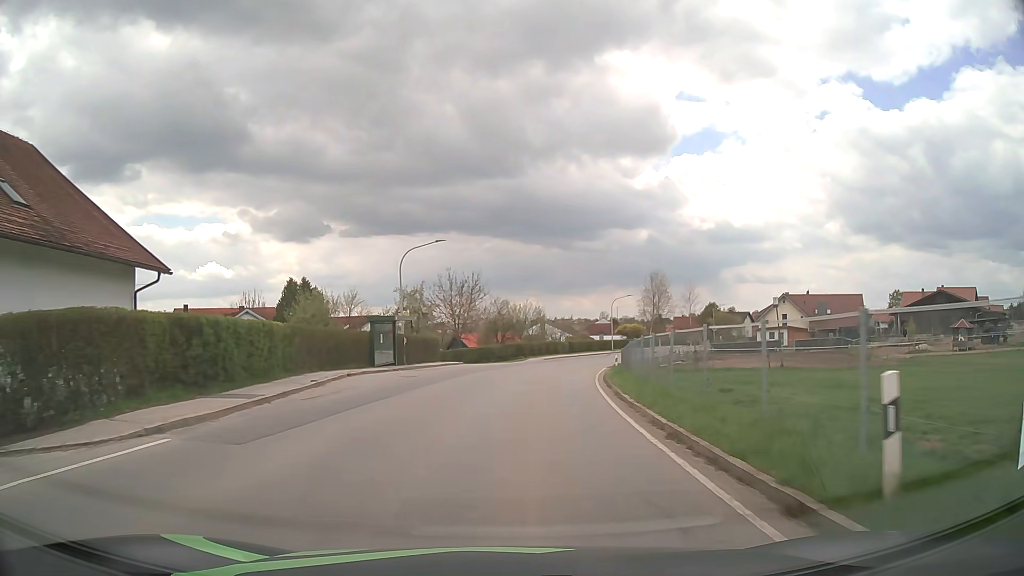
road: tertiary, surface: asphalt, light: Day
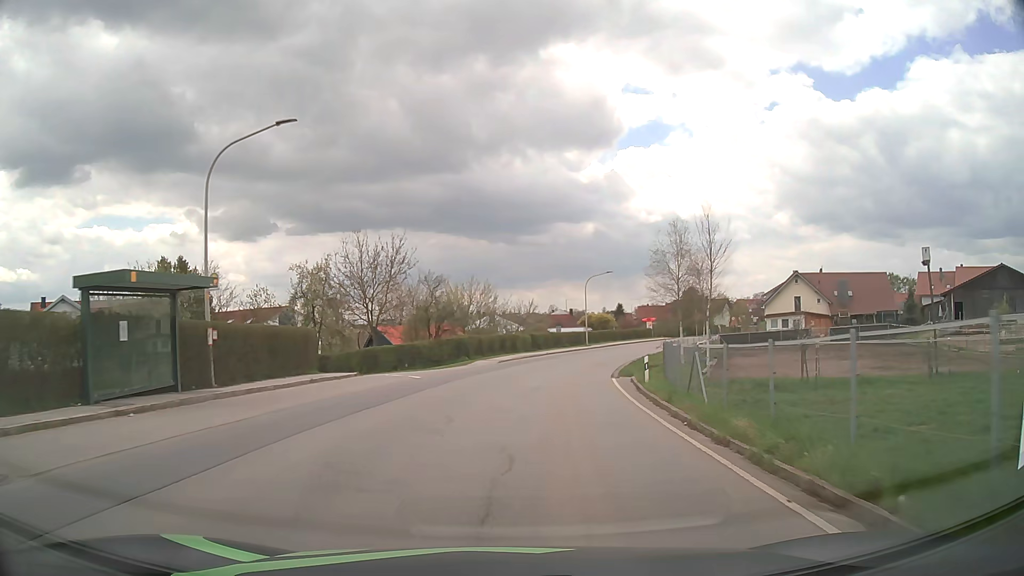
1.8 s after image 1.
(+0.5, +21.9) m; +4°
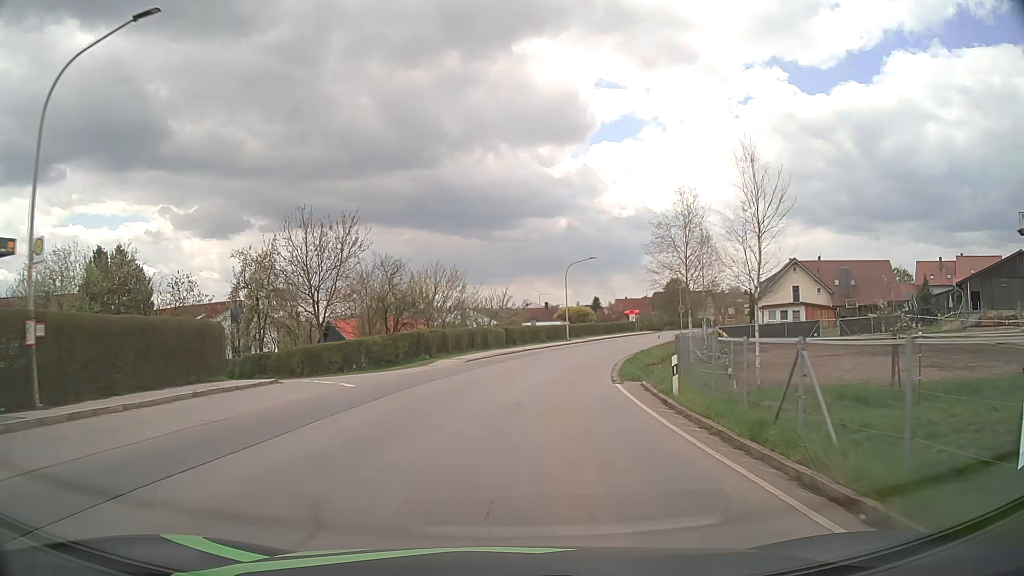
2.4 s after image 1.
(+0.2, +7.1) m; +2°
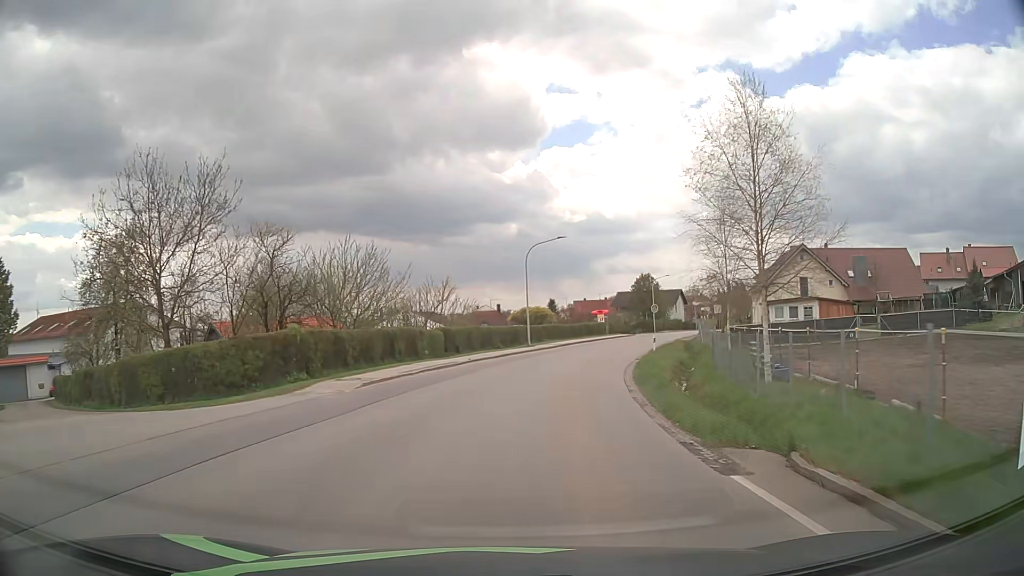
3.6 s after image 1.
(+0.5, +14.1) m; +4°
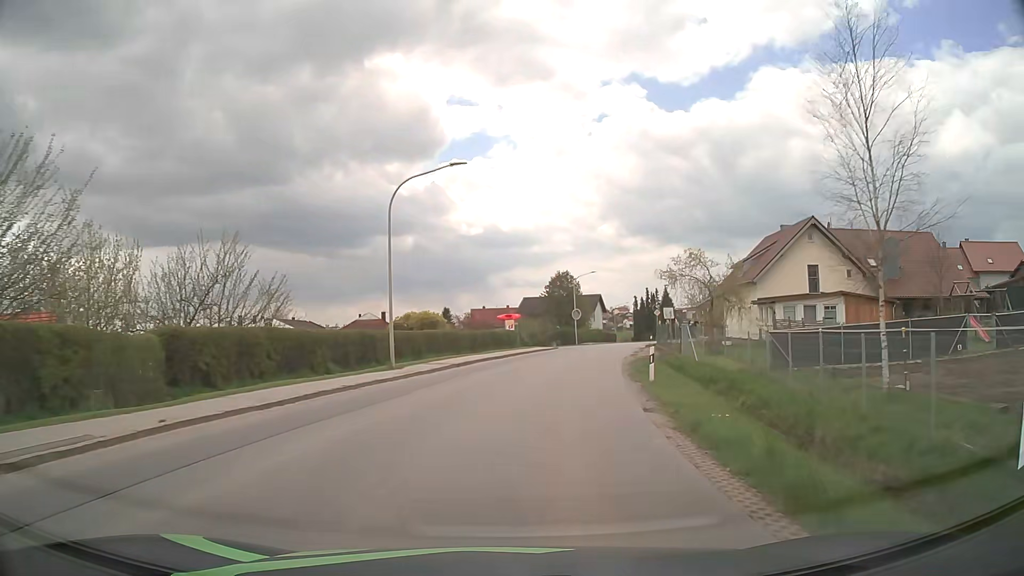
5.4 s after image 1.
(+1.6, +21.1) m; +9°
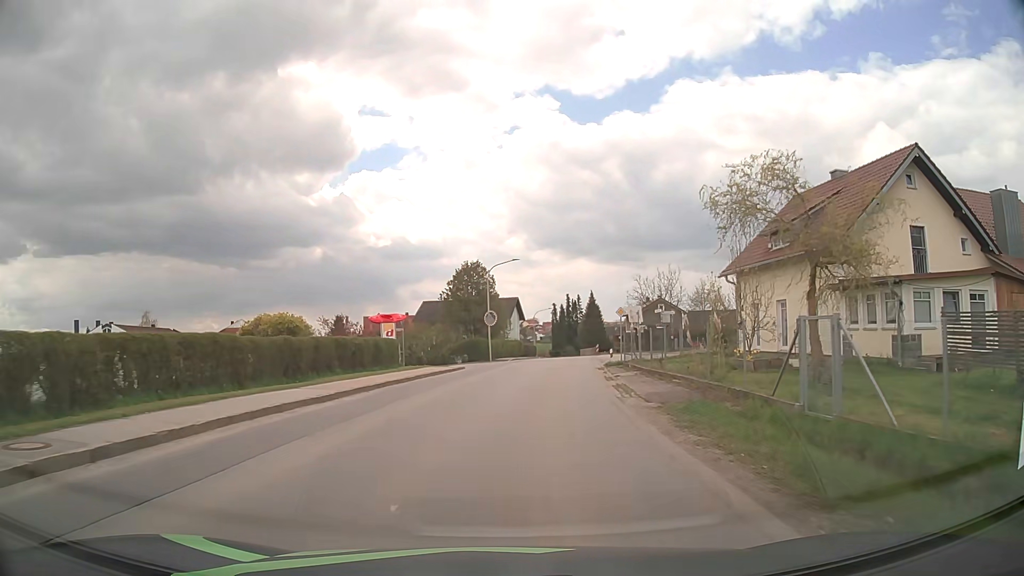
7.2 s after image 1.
(+1.4, +21.1) m; +8°
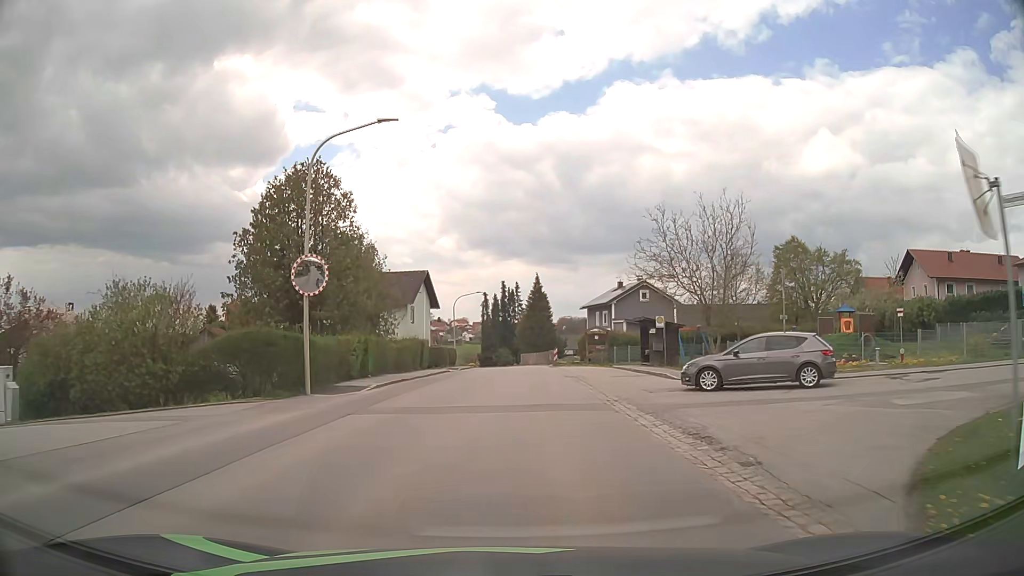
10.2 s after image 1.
(+2.3, +34.1) m; +7°
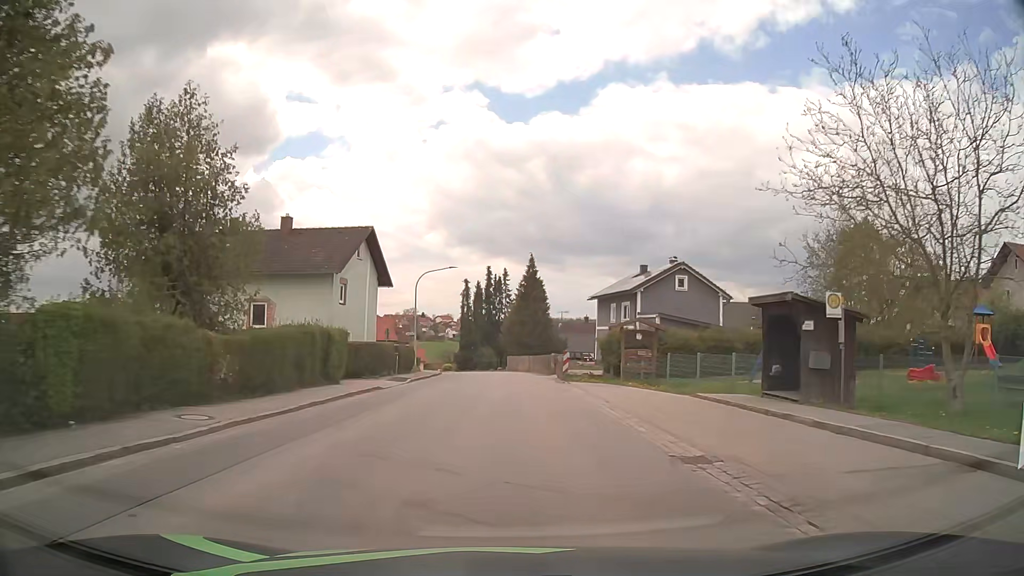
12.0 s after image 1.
(-0.1, +19.7) m; 0°
(0, +10) (0, +20) (0, +30) (0, +40) (0, +50) (-1, +60) (-3, +70) (-5, +79) (-9, +89) (-13, +98) m
